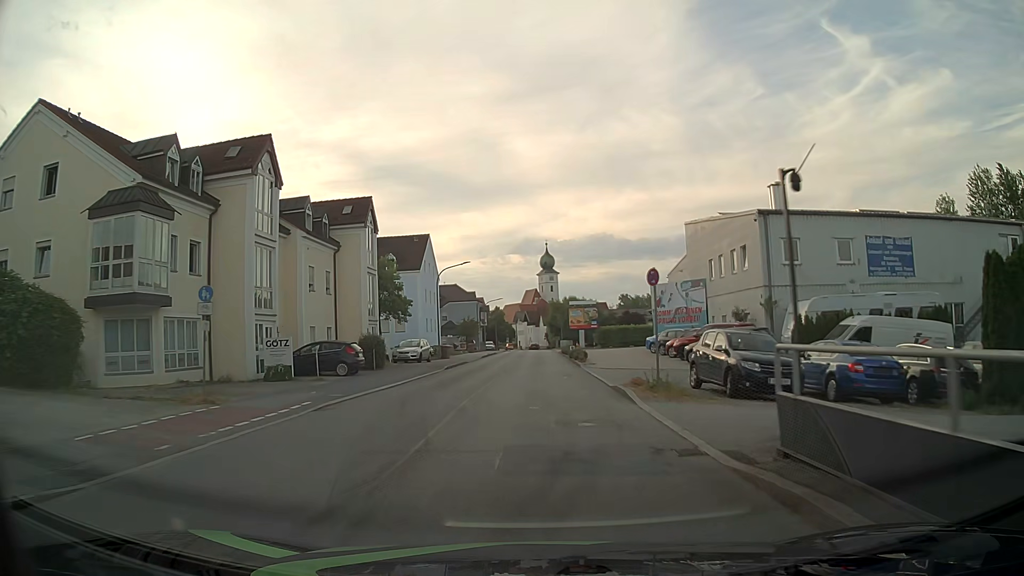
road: unclassified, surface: asphalt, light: Day
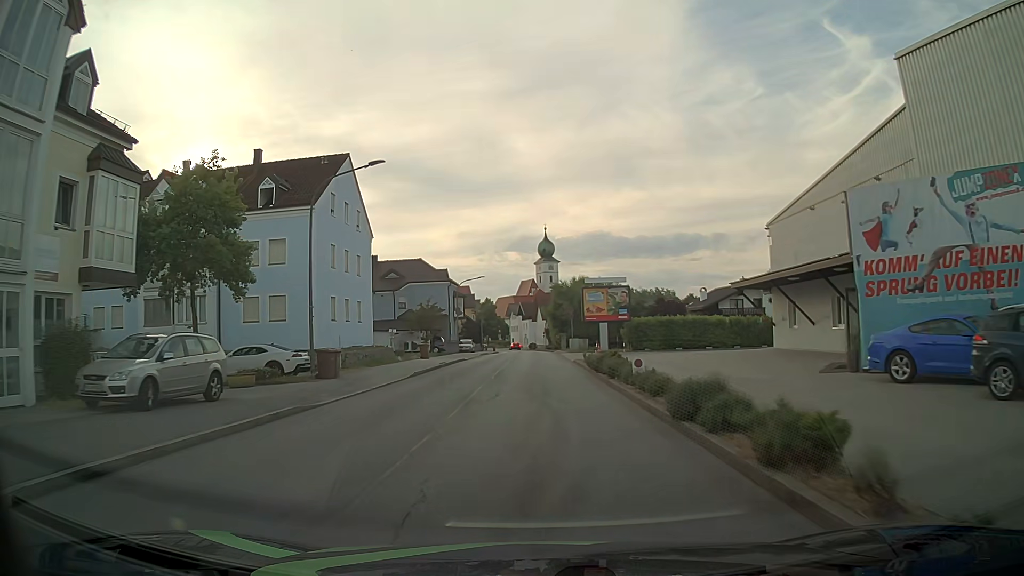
(+0.1, +30.3) m; 0°
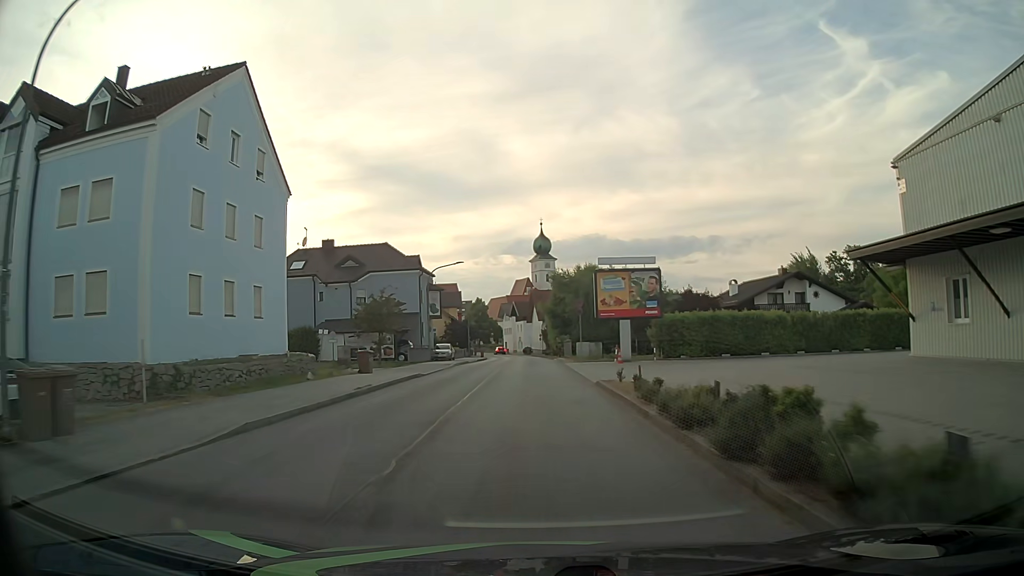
(+0.1, +15.3) m; 0°
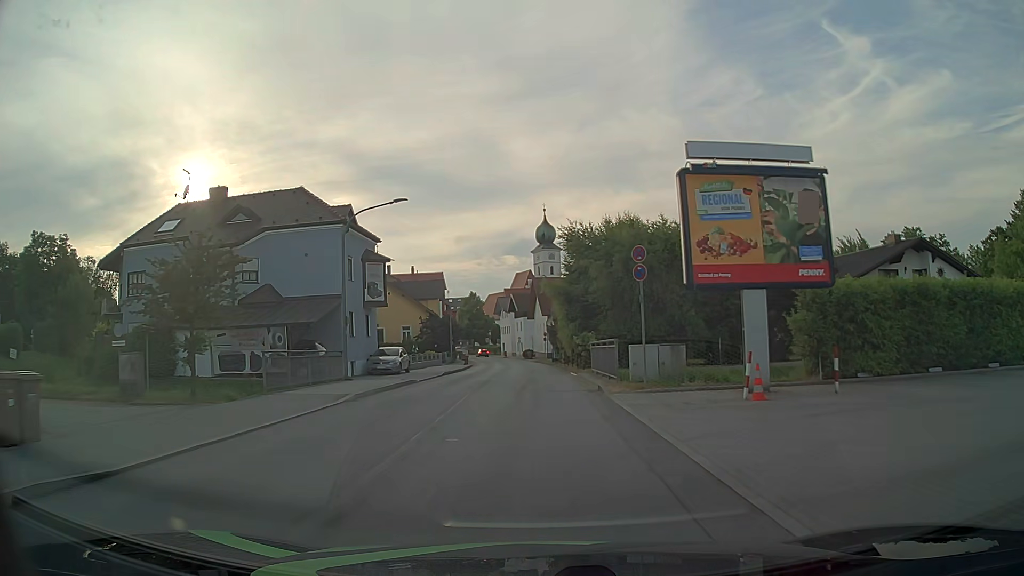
(+0.1, +22.9) m; 0°
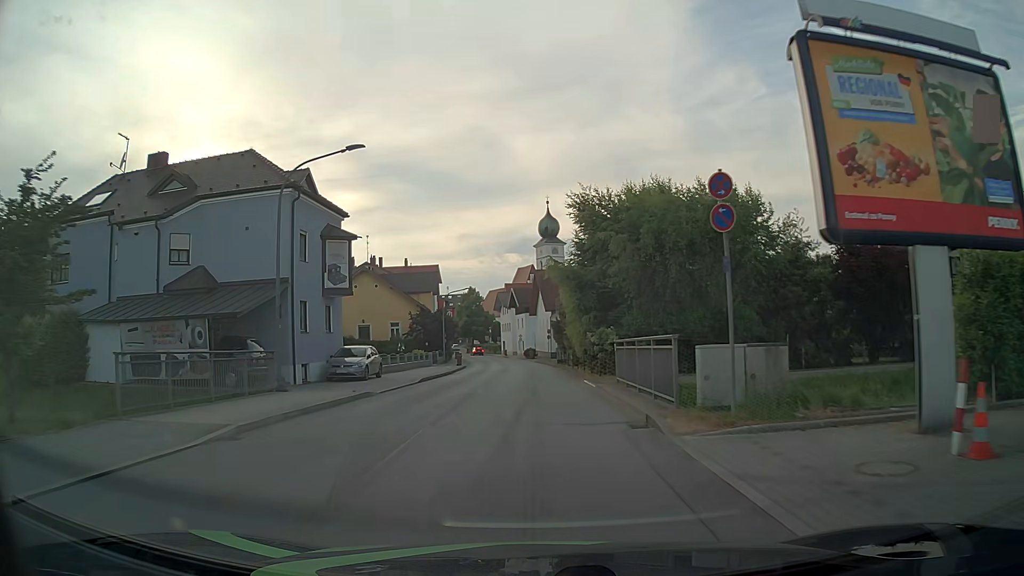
(0.0, +7.7) m; 0°
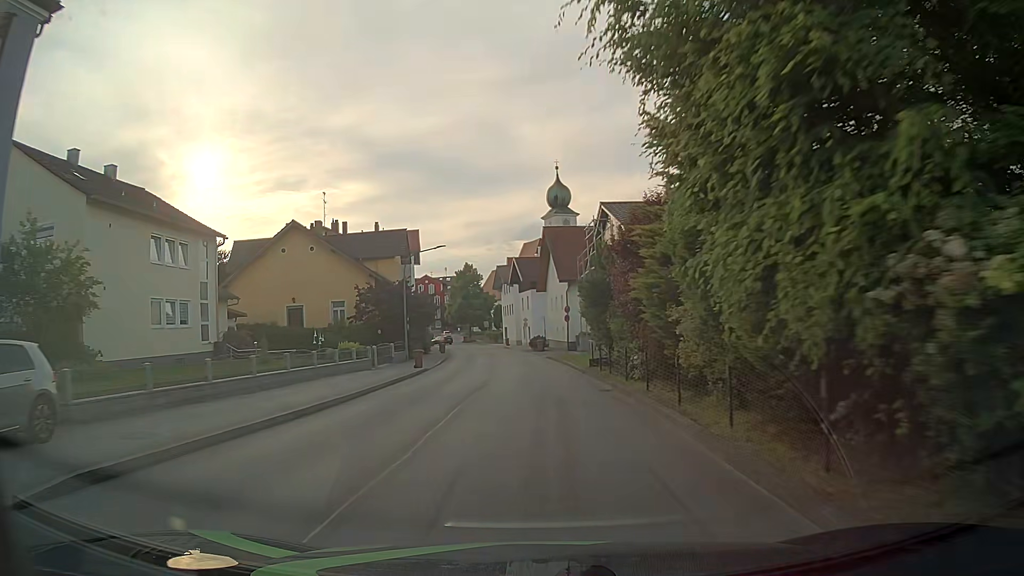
(-0.1, +23.0) m; -1°
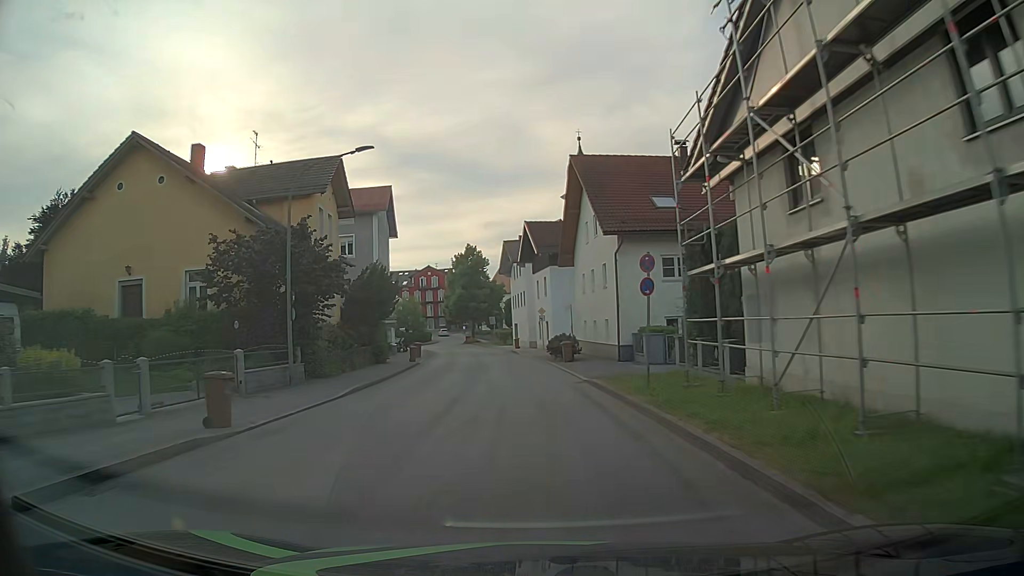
(-0.5, +23.2) m; -2°
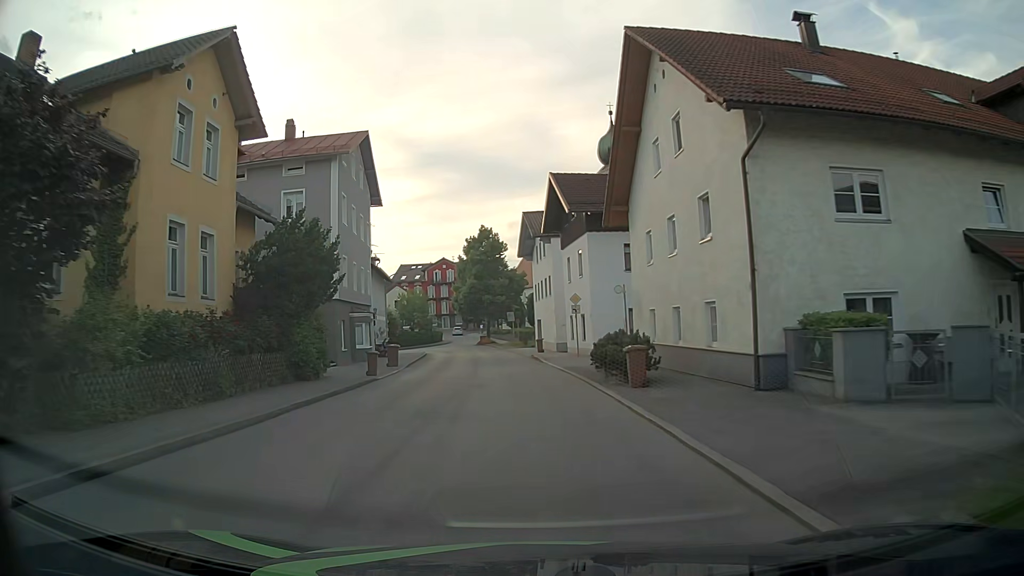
(-0.2, +15.4) m; -2°
(0, +10) (-1, +20) (-1, +30) (-2, +40) (-3, +50) (-5, +60) (-9, +69) (-16, +75) (-26, +77) (-36, +76) m
